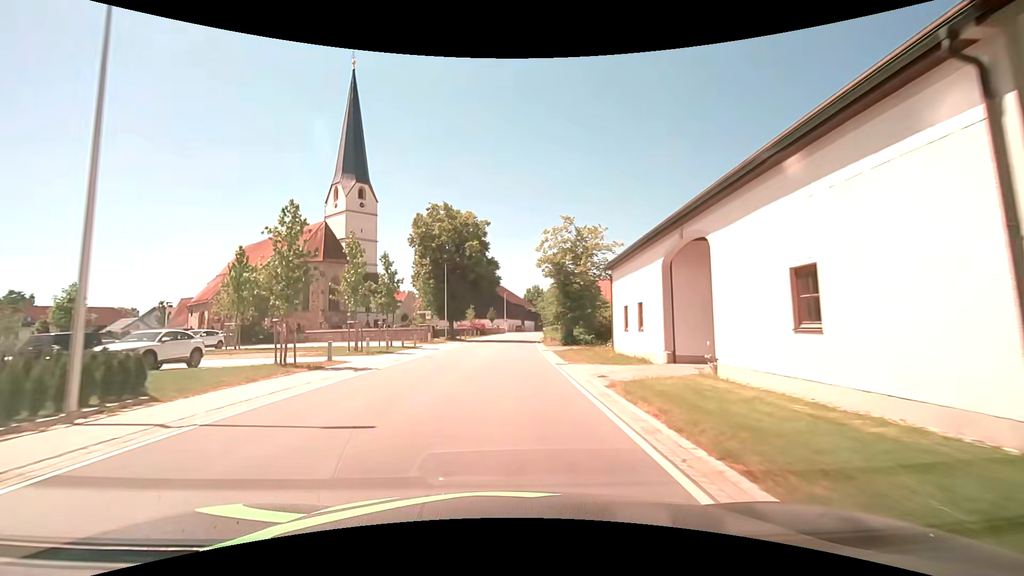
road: secondary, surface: asphalt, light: Day
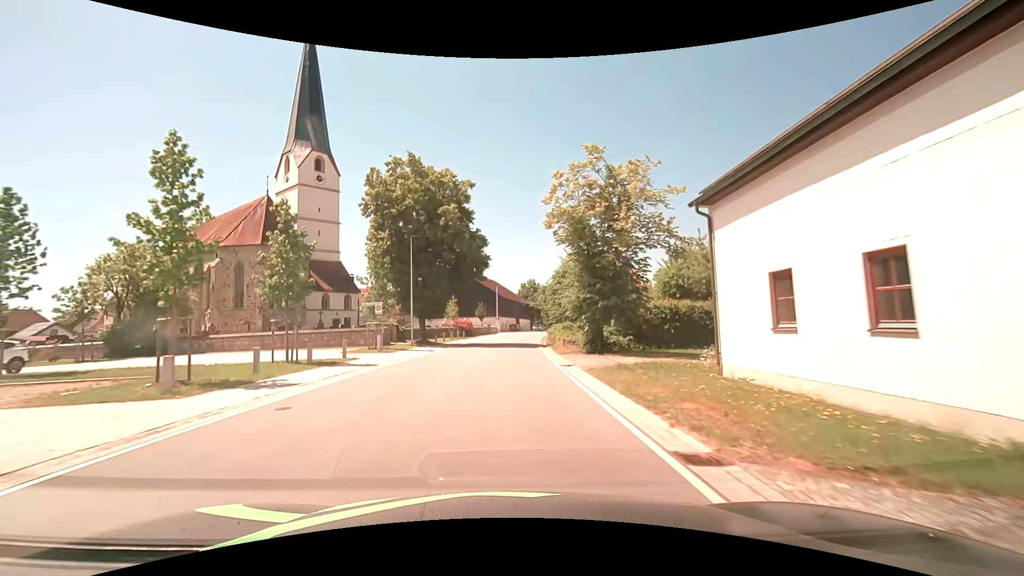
(+0.1, +15.3) m; +1°
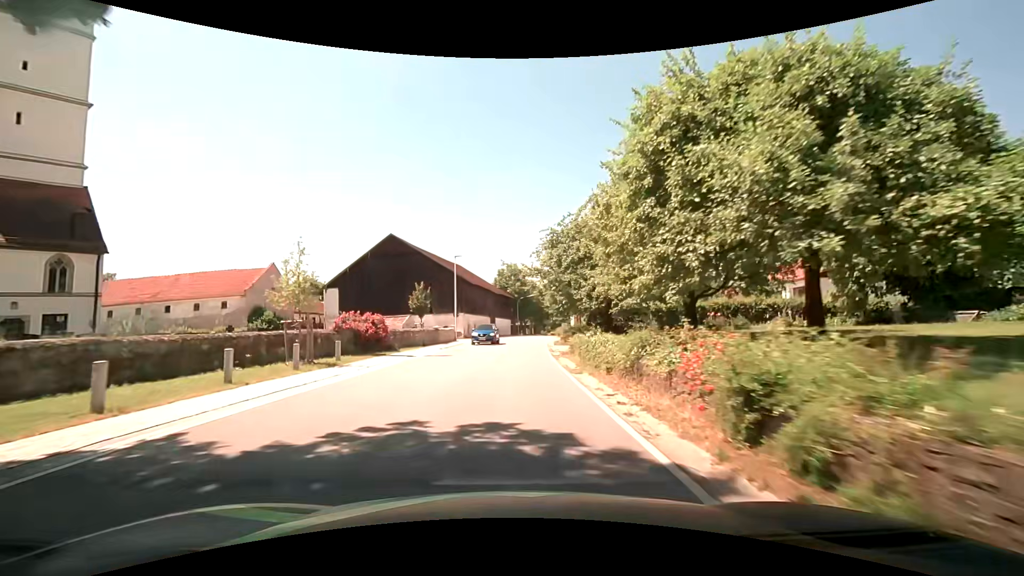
(+0.9, +38.1) m; +3°
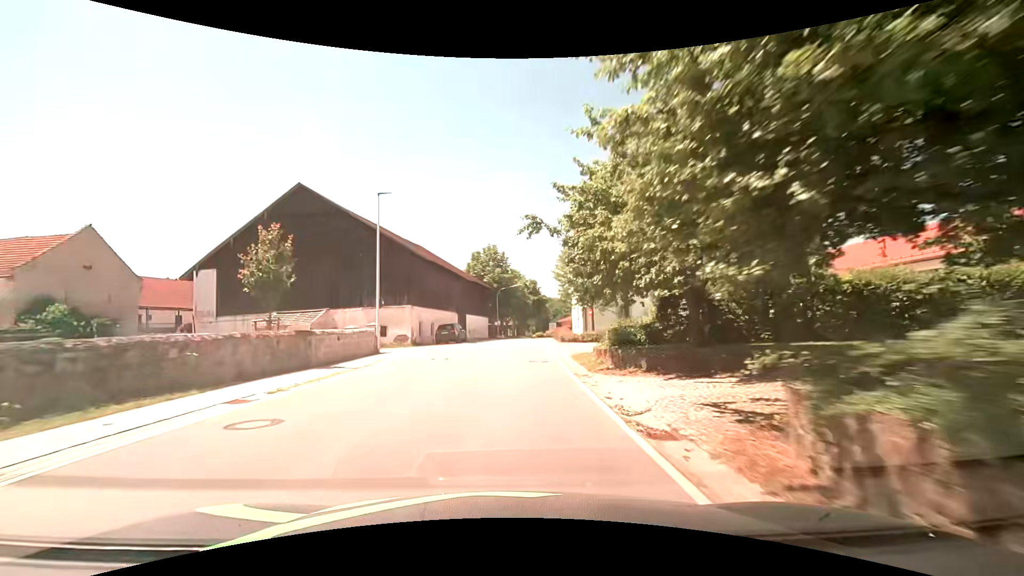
(+0.4, +22.7) m; +2°
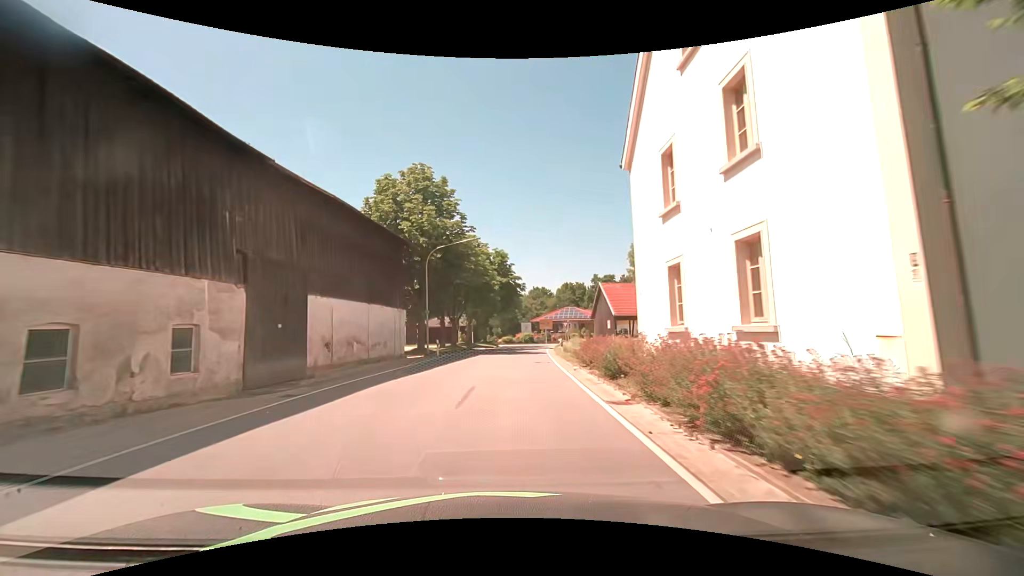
(+1.1, +37.9) m; +4°
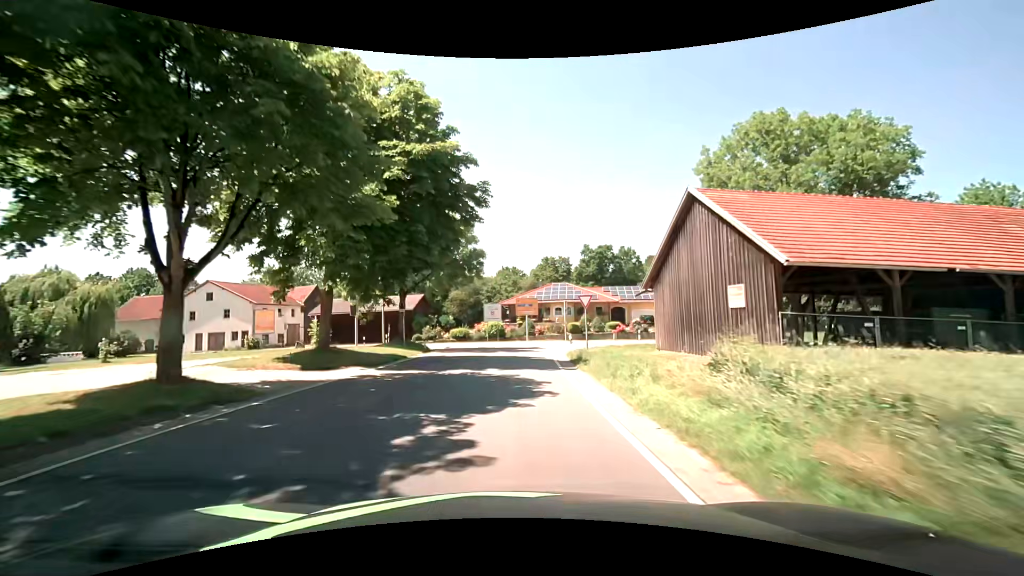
(+1.3, +37.3) m; +4°
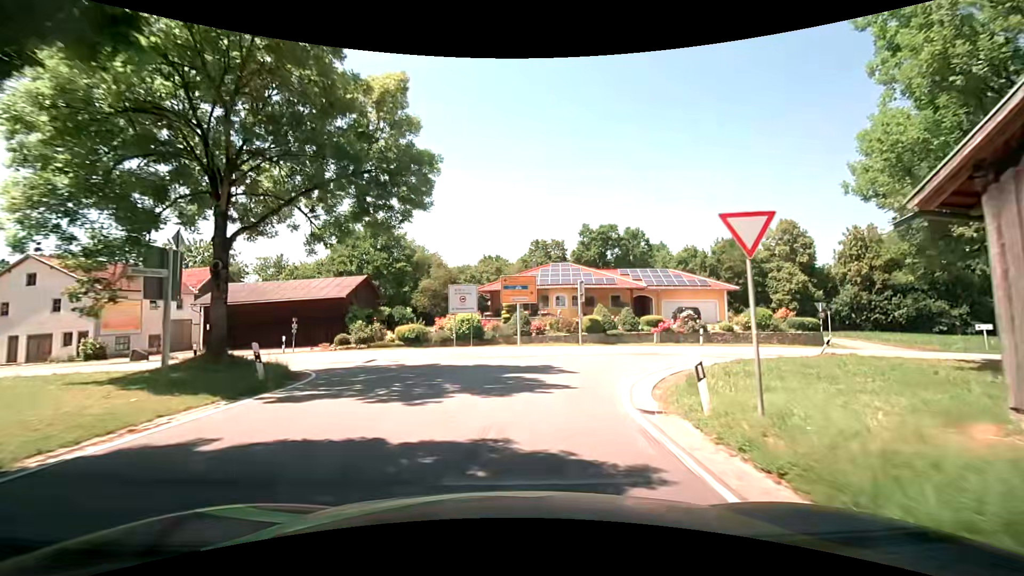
(+0.1, +18.8) m; +2°
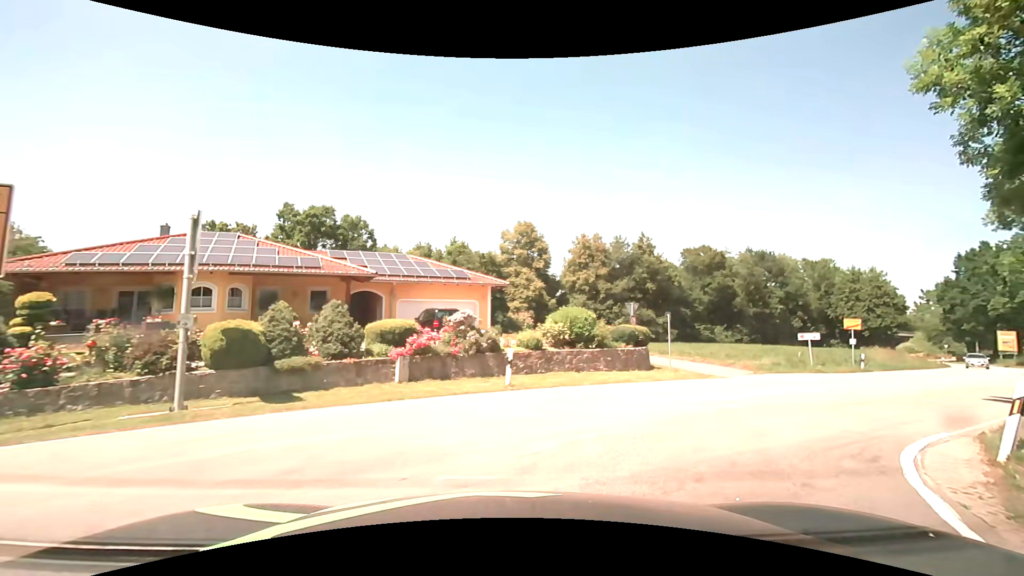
(+3.5, +18.6) m; +31°
